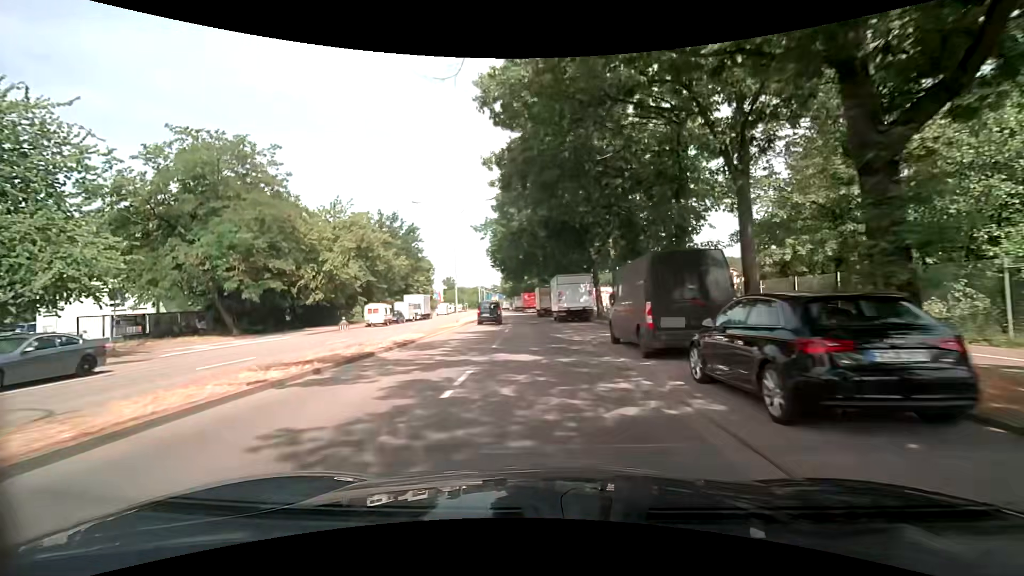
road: secondary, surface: asphalt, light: Day
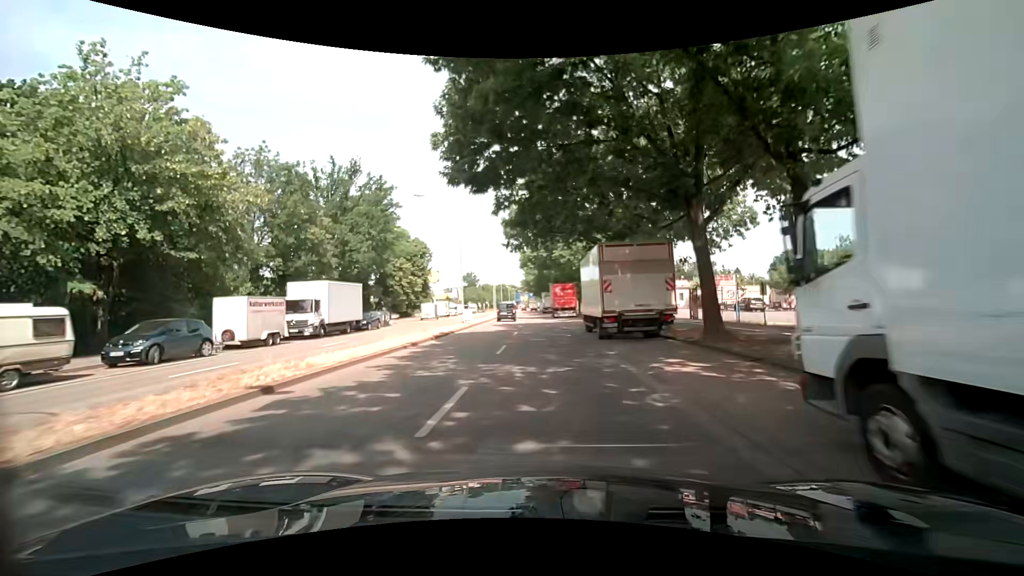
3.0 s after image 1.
(-1.8, +38.2) m; -4°
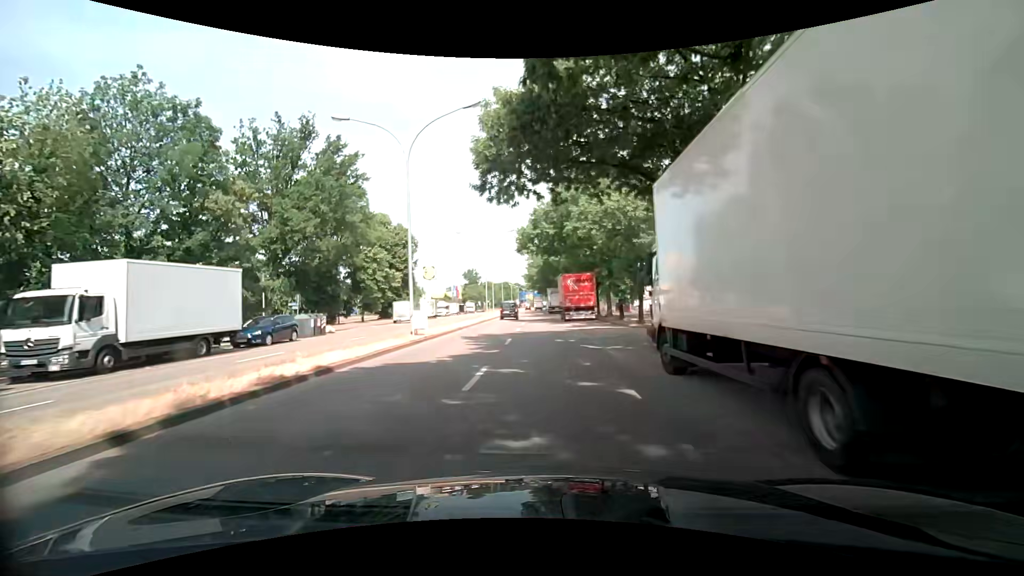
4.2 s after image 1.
(-0.2, +15.3) m; -1°
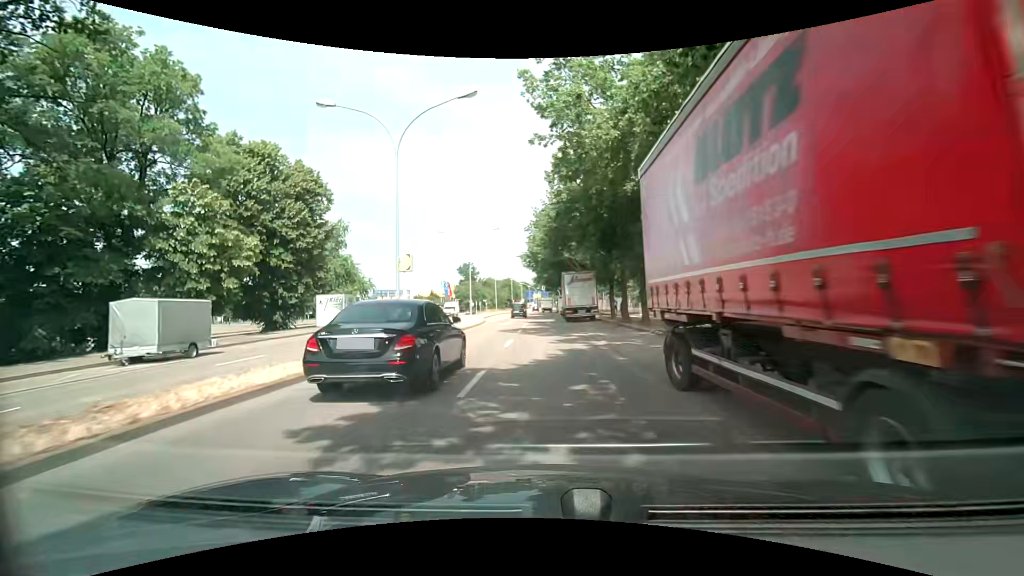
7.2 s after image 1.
(-0.3, +36.5) m; -1°
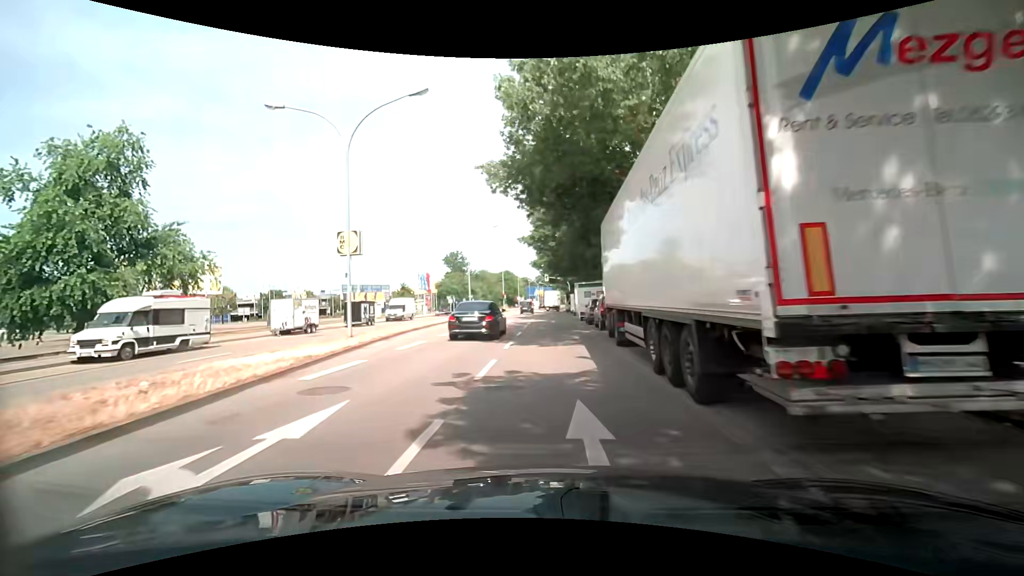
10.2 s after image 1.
(0.0, +34.6) m; 0°
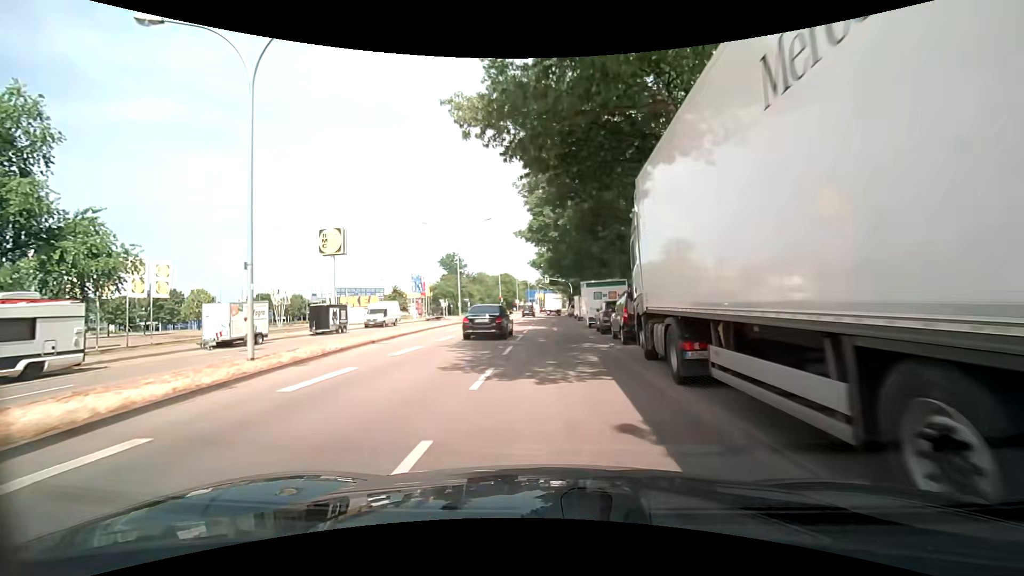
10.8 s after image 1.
(0.0, +6.7) m; 0°
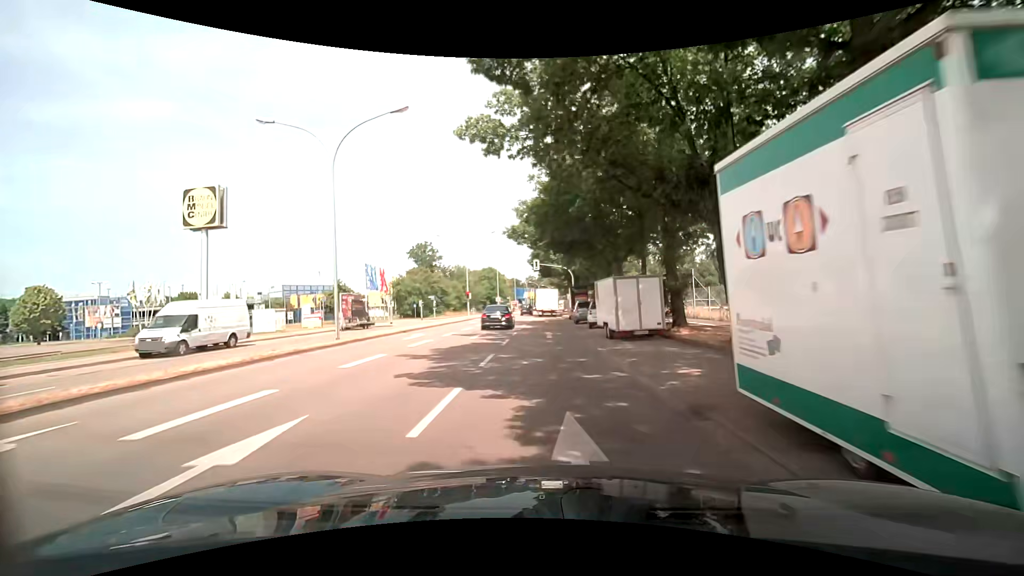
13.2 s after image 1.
(0.0, +26.9) m; +1°
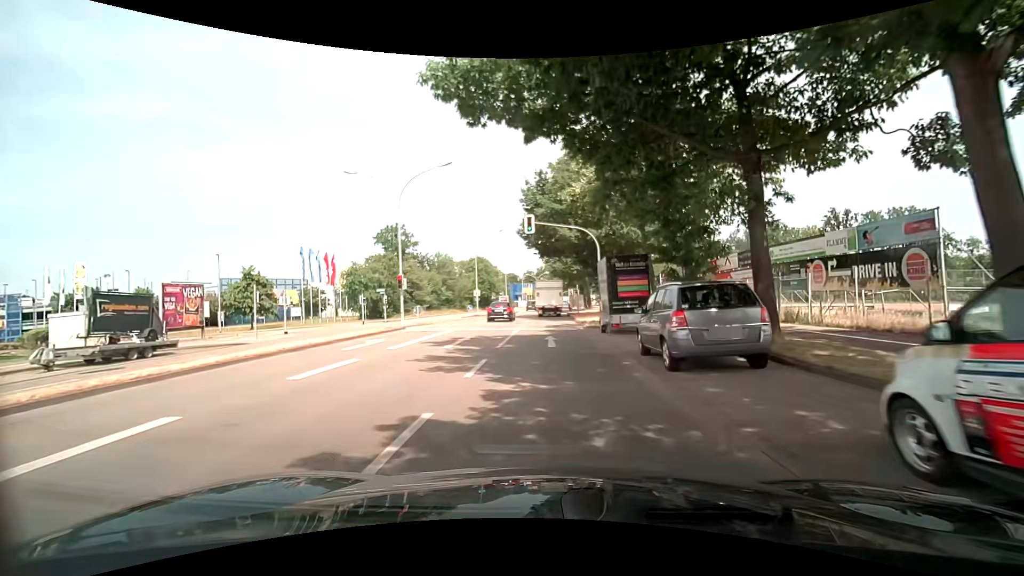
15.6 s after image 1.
(-0.1, +26.0) m; -1°
(0, +10) (0, +20) (+1, +30) (+1, +40) (+1, +50) (+2, +60) (+2, +70) (+3, +80) (+3, +90) (+4, +100) m
